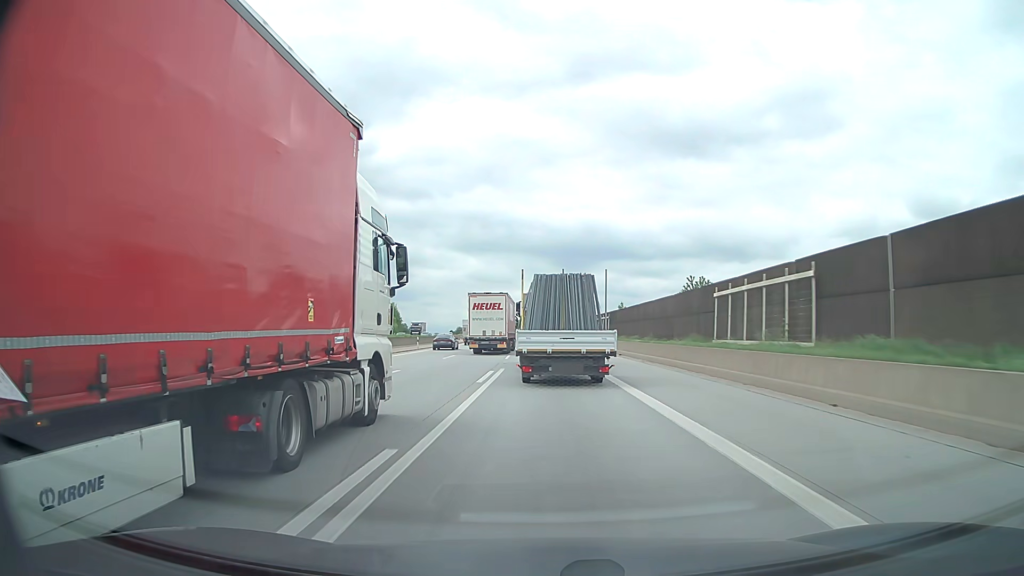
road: motorway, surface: asphalt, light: Day
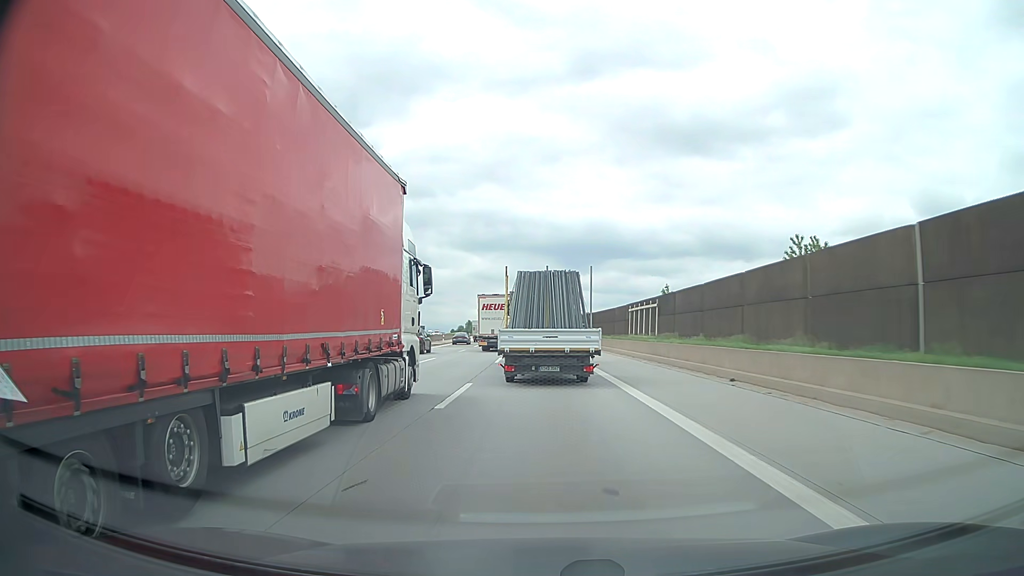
(-0.1, +25.4) m; 0°
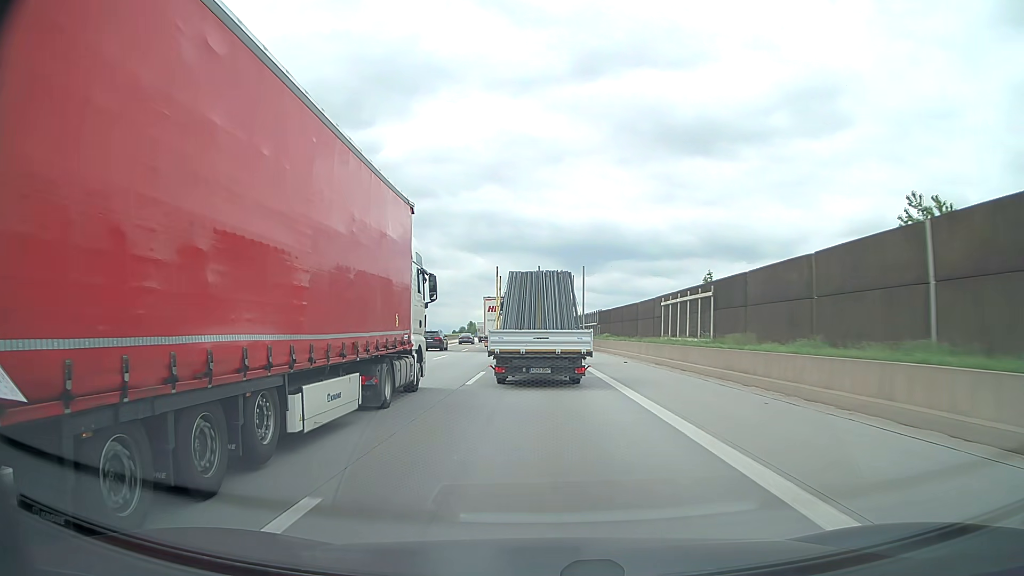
(0.0, +12.6) m; 0°
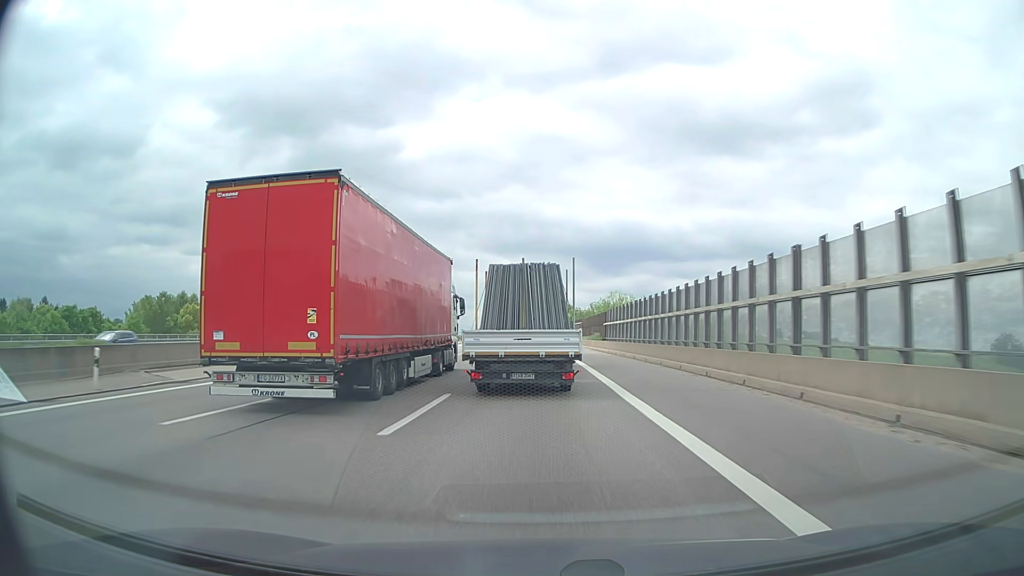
(-1.1, +62.9) m; -2°
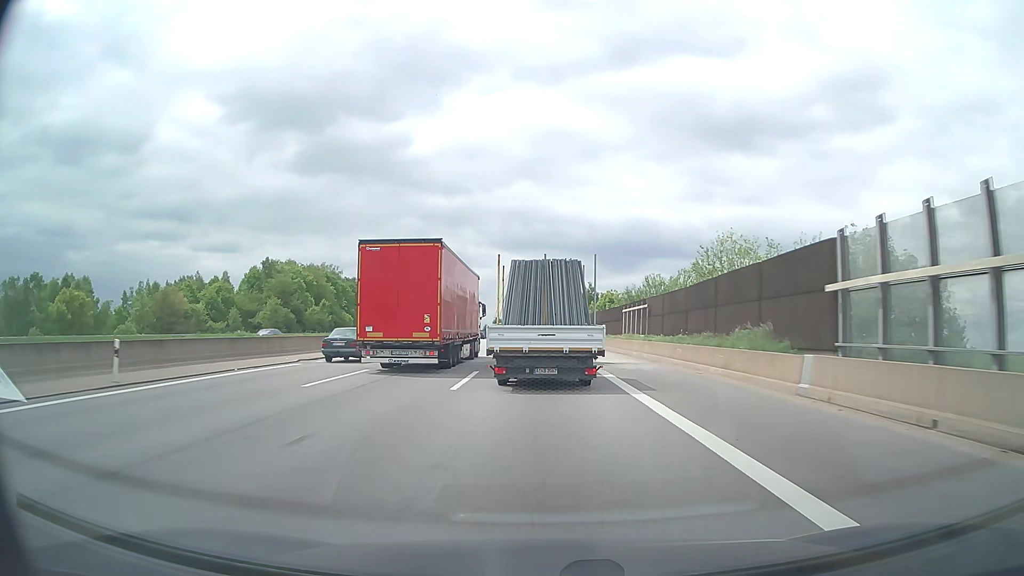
(-0.6, +49.0) m; -1°
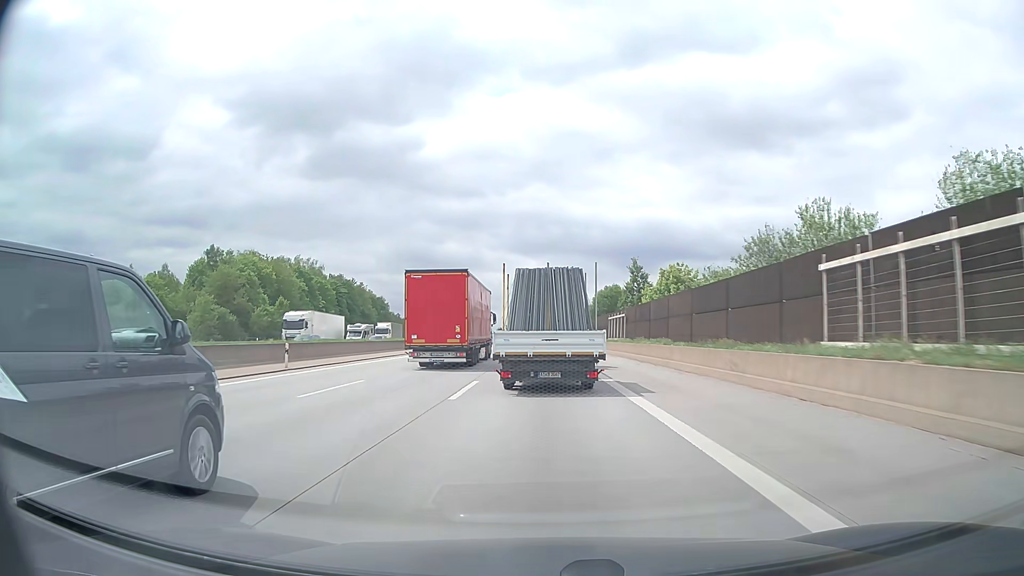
(-0.3, +36.9) m; -1°
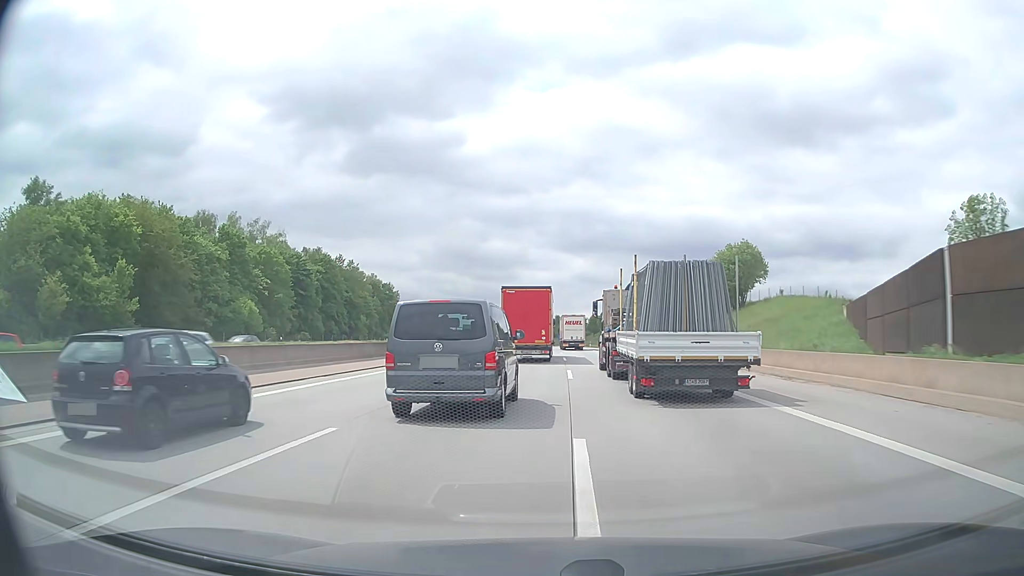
(-2.8, +65.6) m; -4°
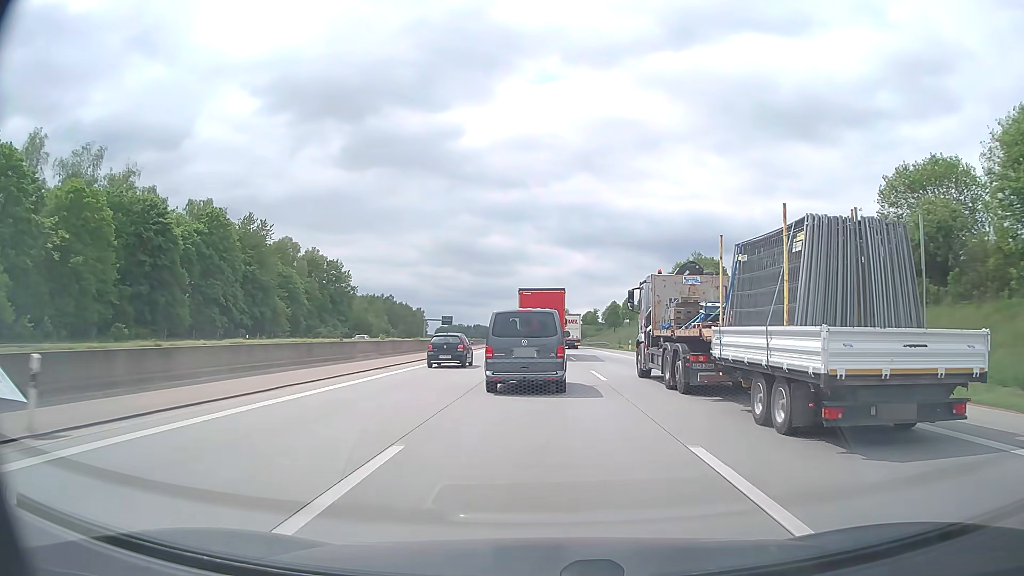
(-0.2, +56.5) m; 0°
(0, +10) (0, +20) (0, +30) (0, +40) (0, +50) (0, +60) (0, +70) (0, +80) (-1, +90) (-1, +100) m
